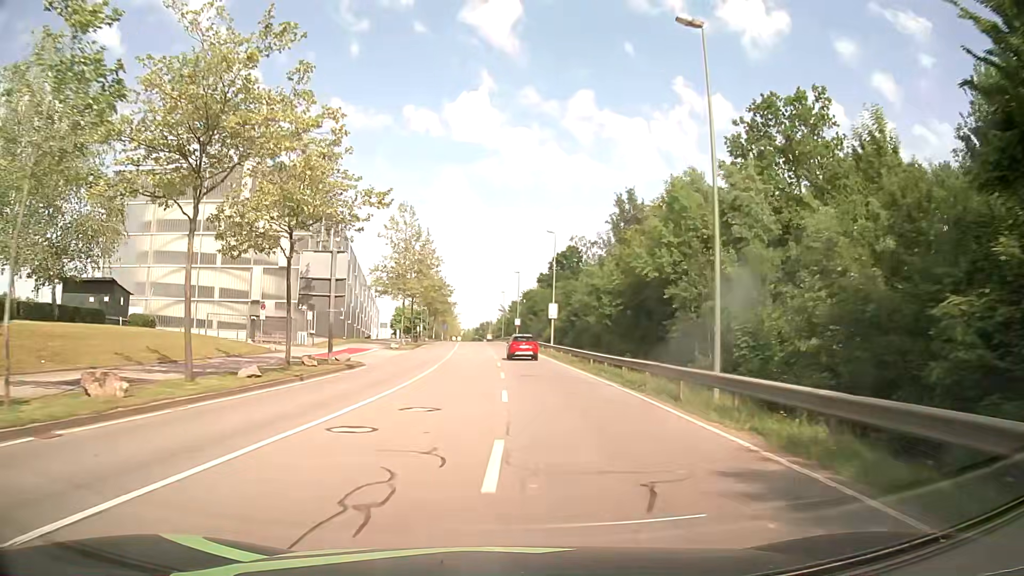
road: secondary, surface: asphalt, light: Day
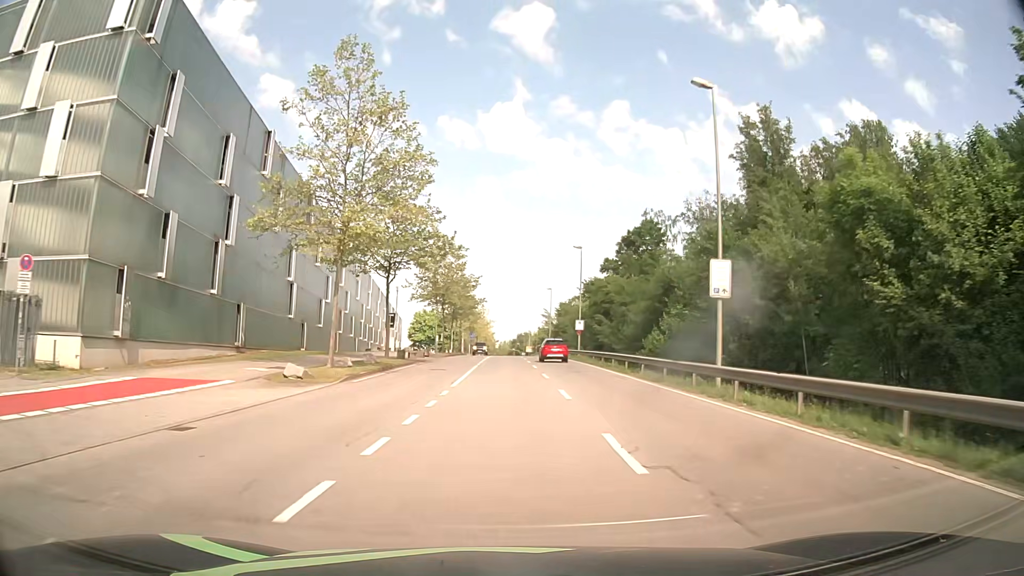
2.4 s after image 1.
(-1.7, +35.6) m; -3°
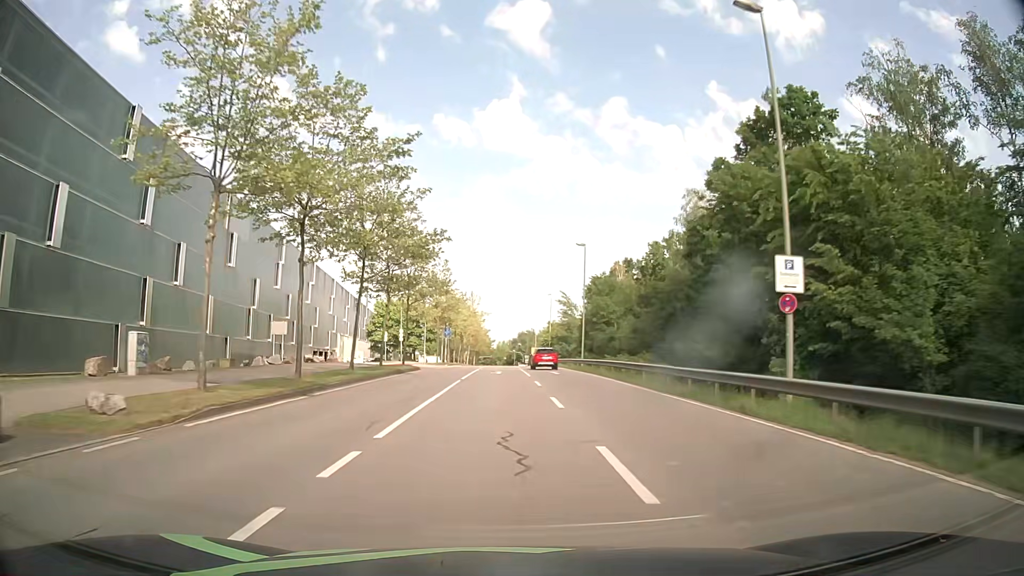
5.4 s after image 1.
(+0.3, +46.3) m; 0°
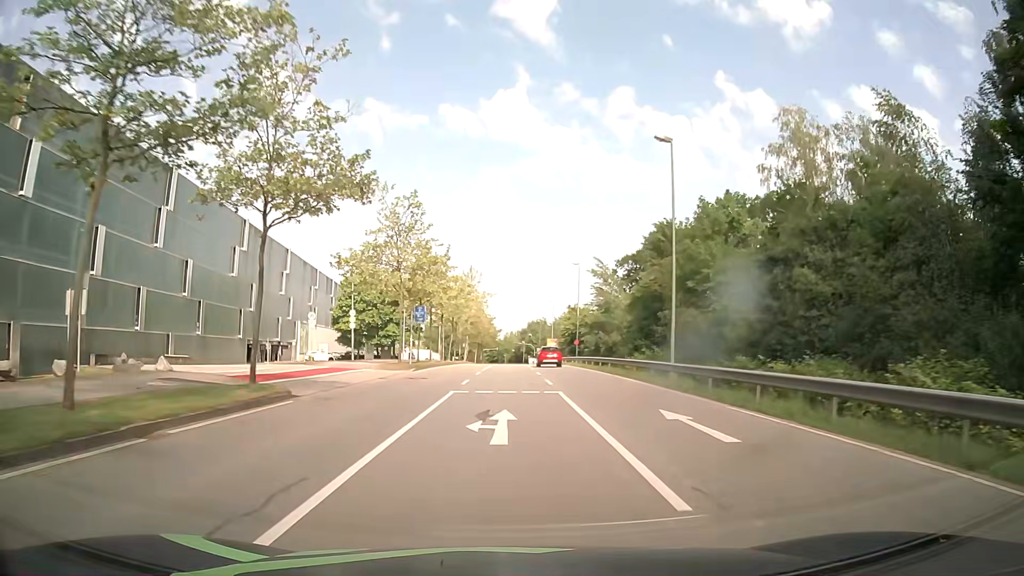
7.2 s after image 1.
(-0.1, +27.5) m; -1°
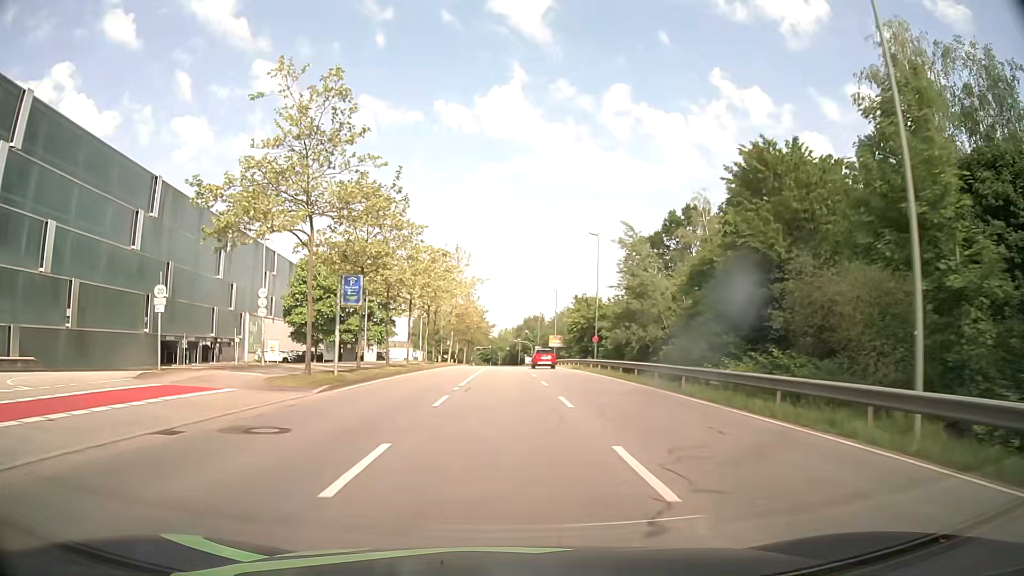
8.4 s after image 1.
(+0.1, +17.4) m; +1°
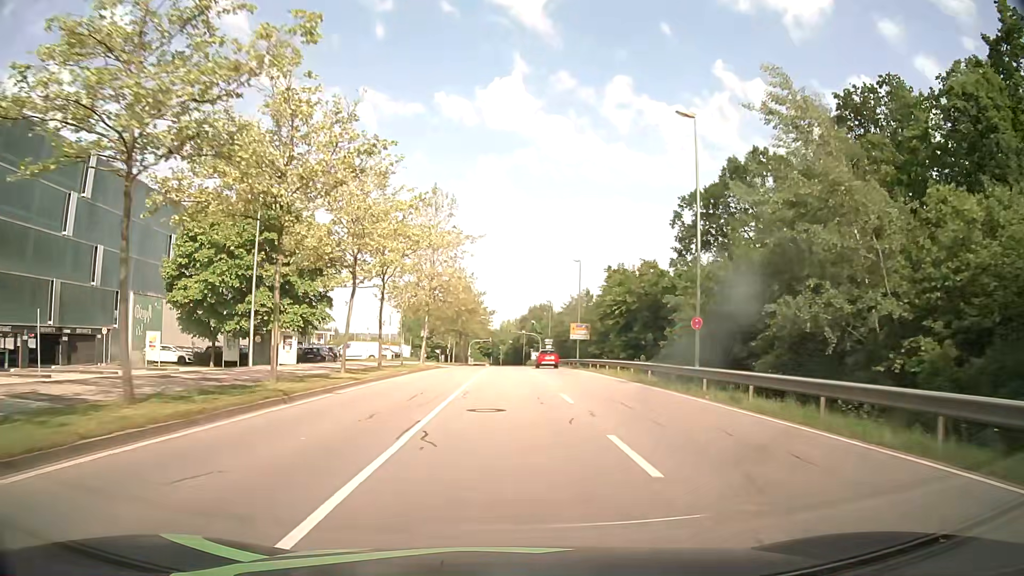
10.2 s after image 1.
(-0.1, +26.1) m; -1°
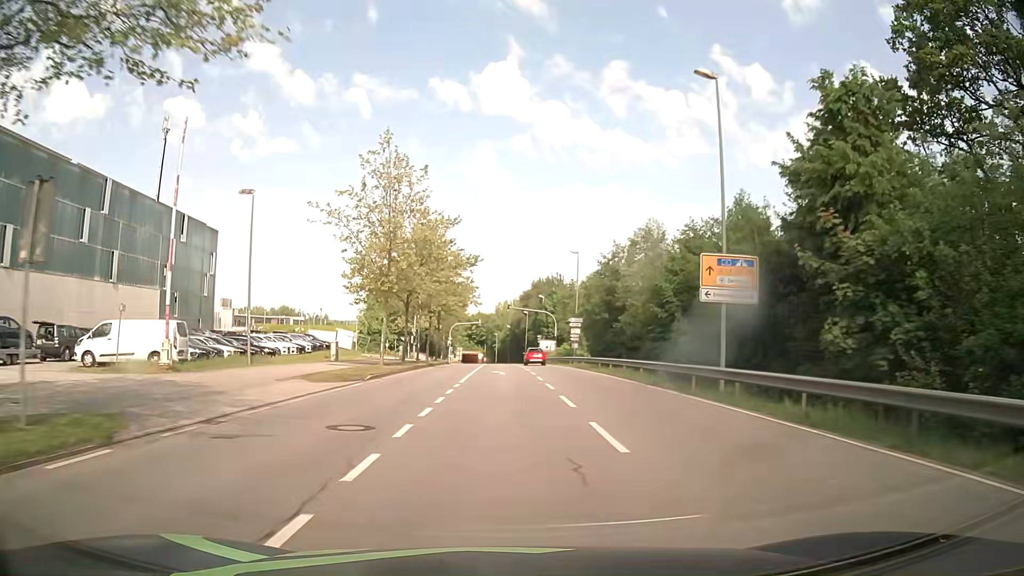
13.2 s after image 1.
(+0.4, +43.5) m; +1°
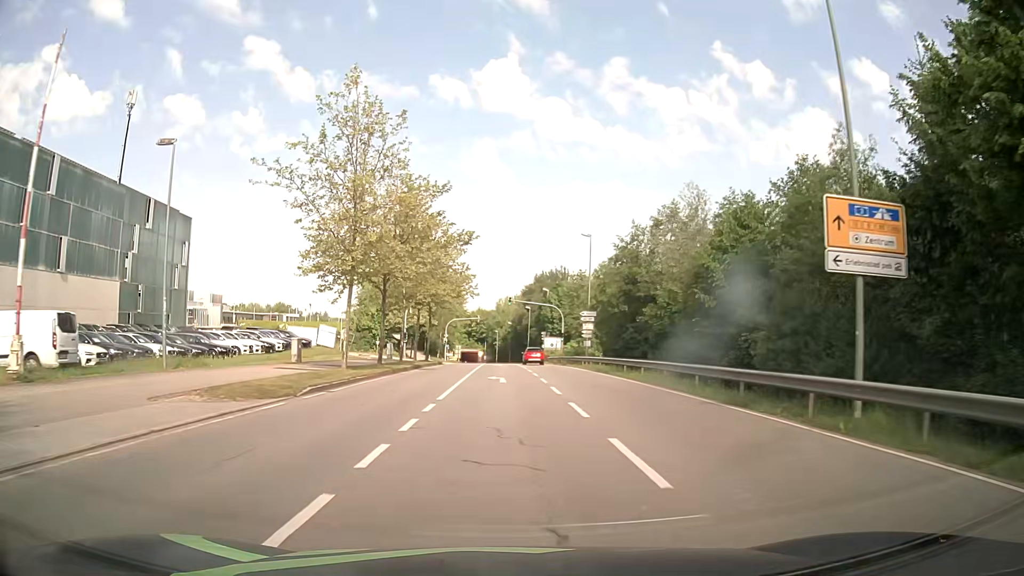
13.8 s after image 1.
(0.0, +8.3) m; 0°
